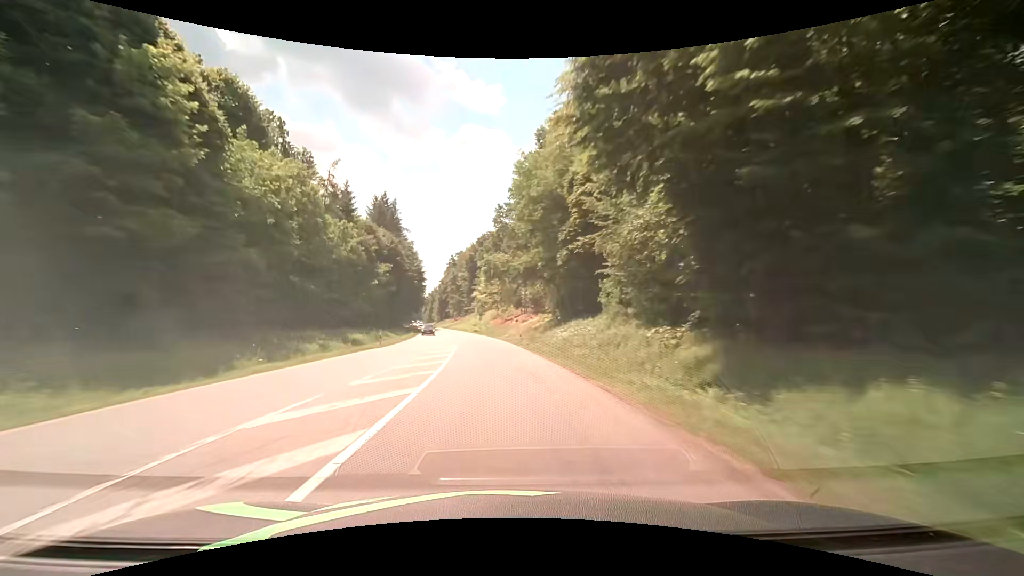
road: secondary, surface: asphalt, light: Day
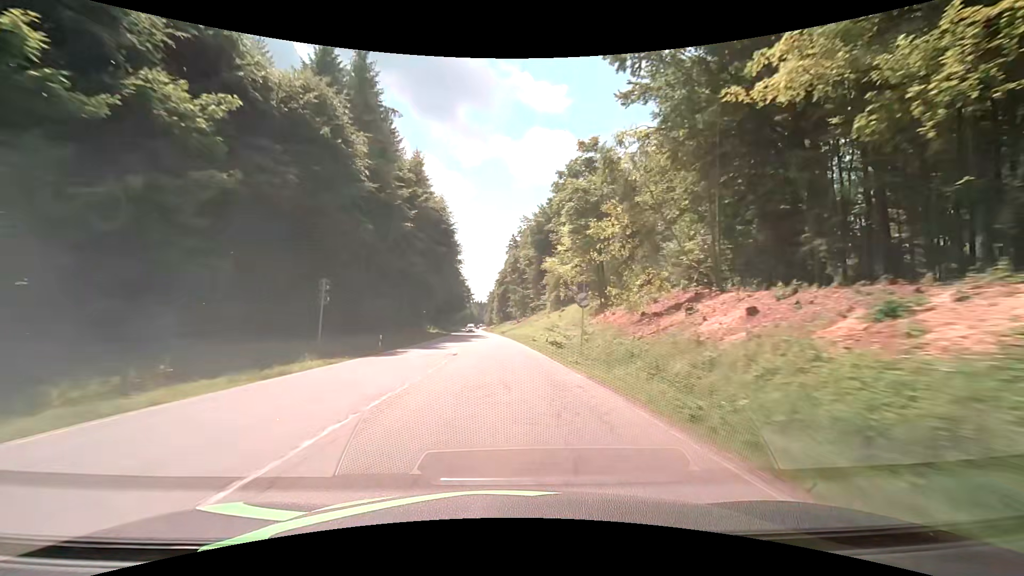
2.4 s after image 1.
(-5.1, +63.3) m; -8°
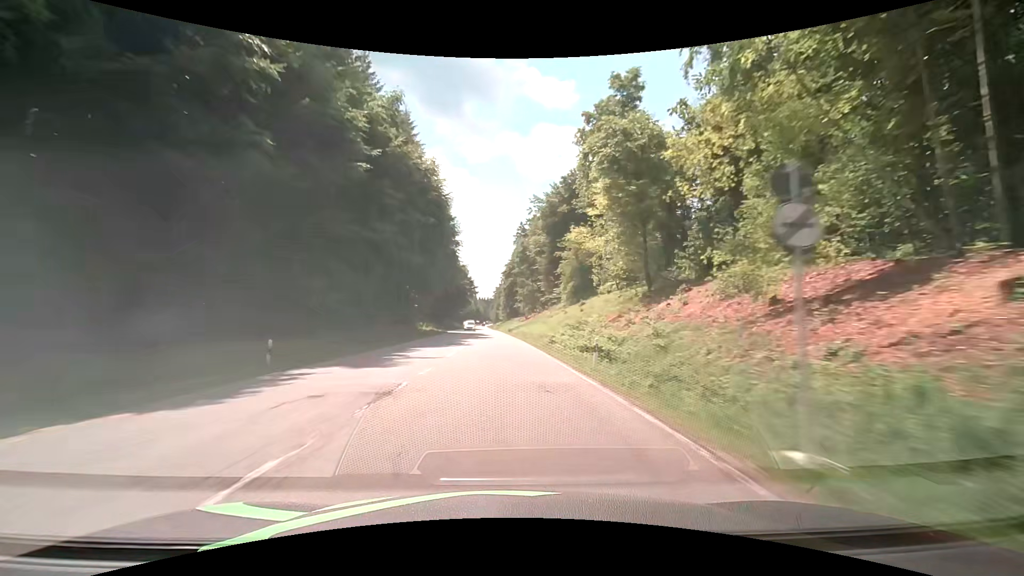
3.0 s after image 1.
(-0.1, +15.7) m; -1°
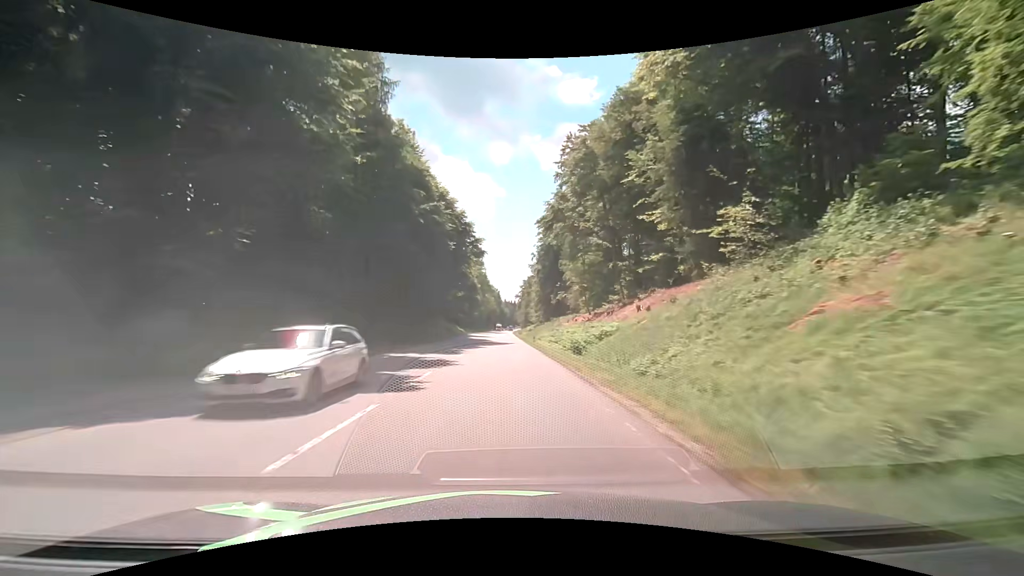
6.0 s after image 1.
(-2.1, +75.1) m; -3°
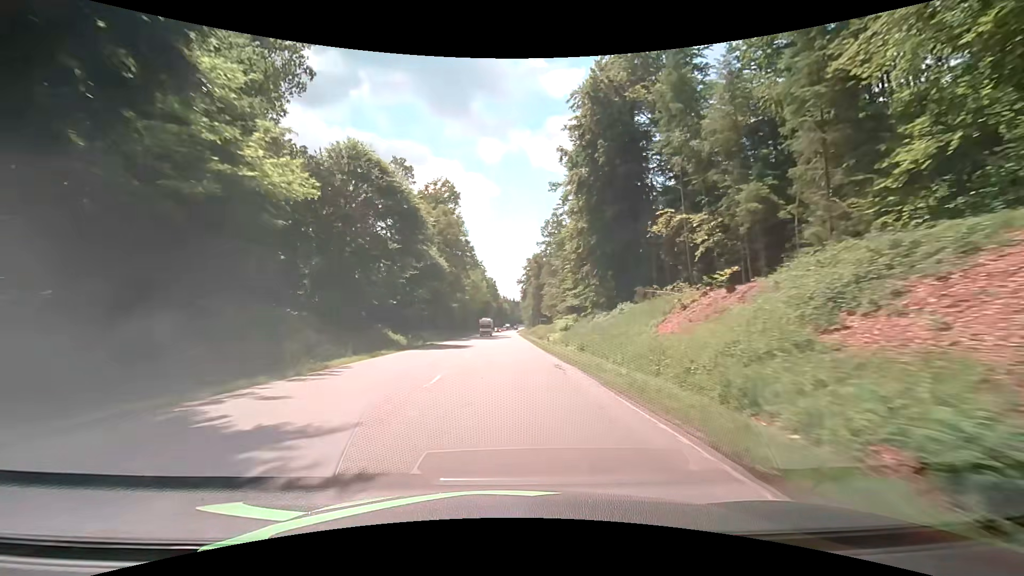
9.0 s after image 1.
(-0.4, +72.4) m; +1°
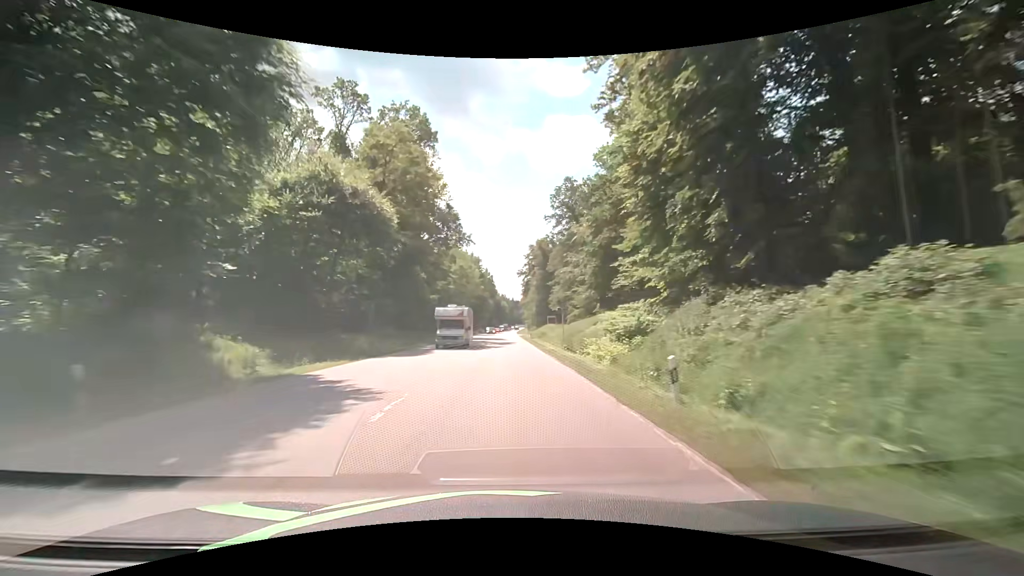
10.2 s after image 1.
(-0.2, +28.6) m; 0°
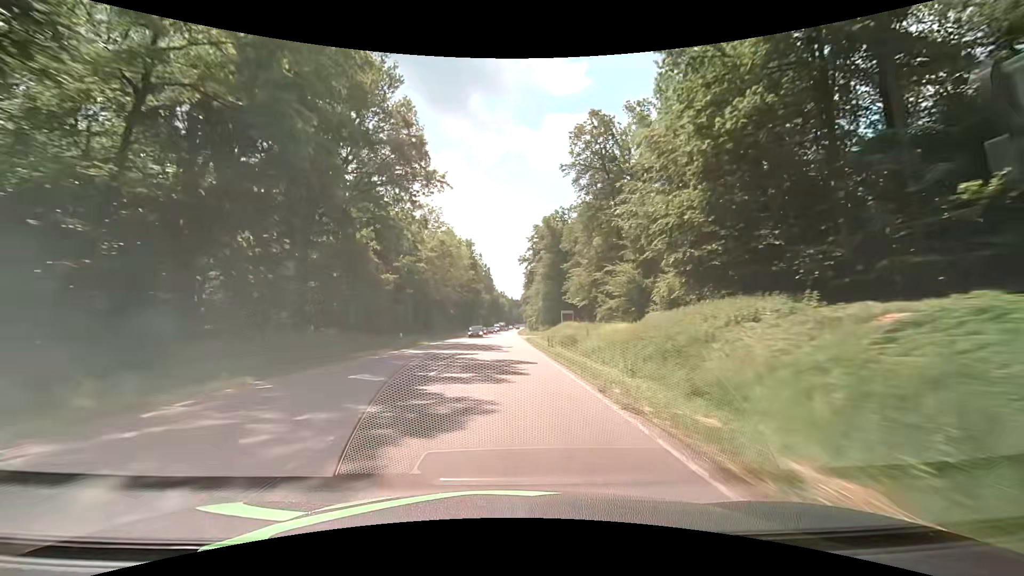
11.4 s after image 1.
(0.0, +28.5) m; 0°
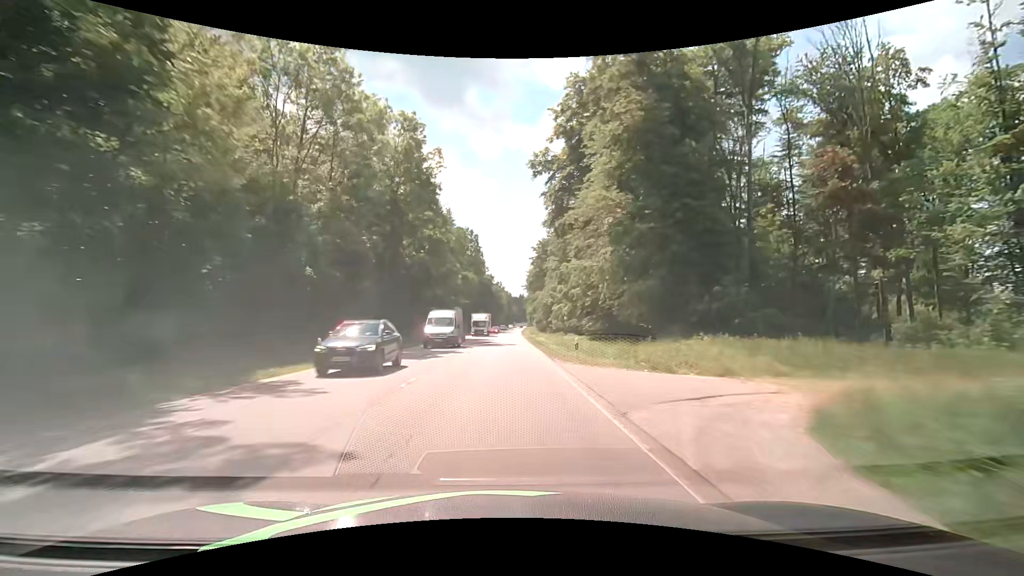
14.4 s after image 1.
(+0.1, +71.0) m; 0°
(0, +10) (0, +20) (0, +30) (0, +40) (0, +50) (0, +60) (0, +70) (+1, +80) (+1, +90) (+1, +100) m
